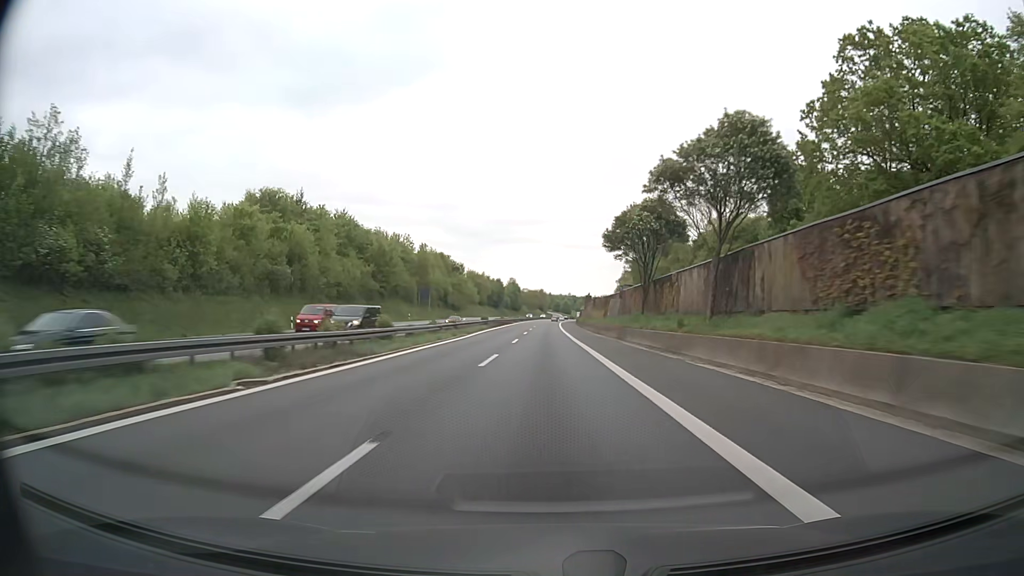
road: motorway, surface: asphalt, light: Day
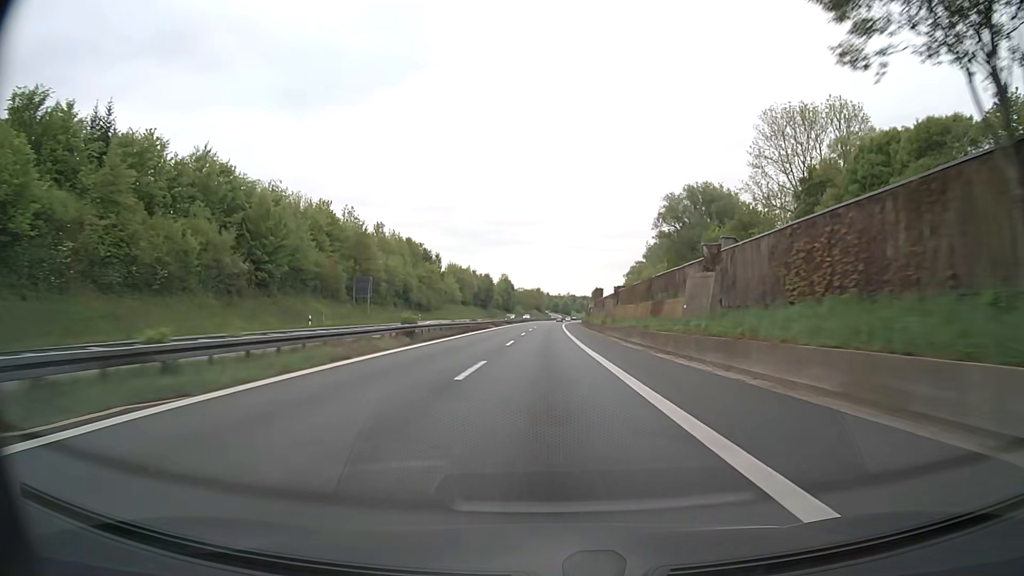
(+0.1, +41.1) m; 0°
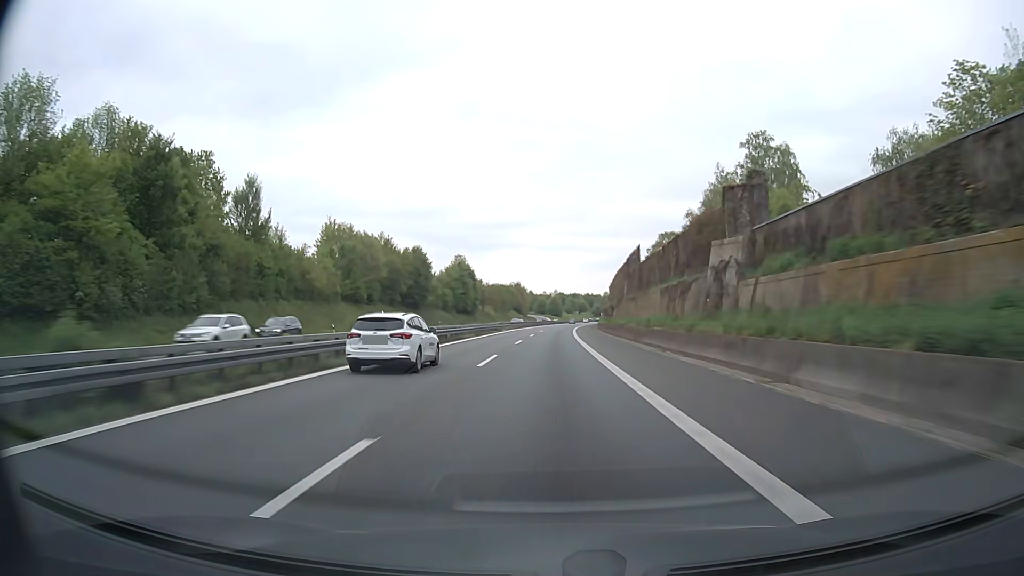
(+0.6, +102.8) m; +1°
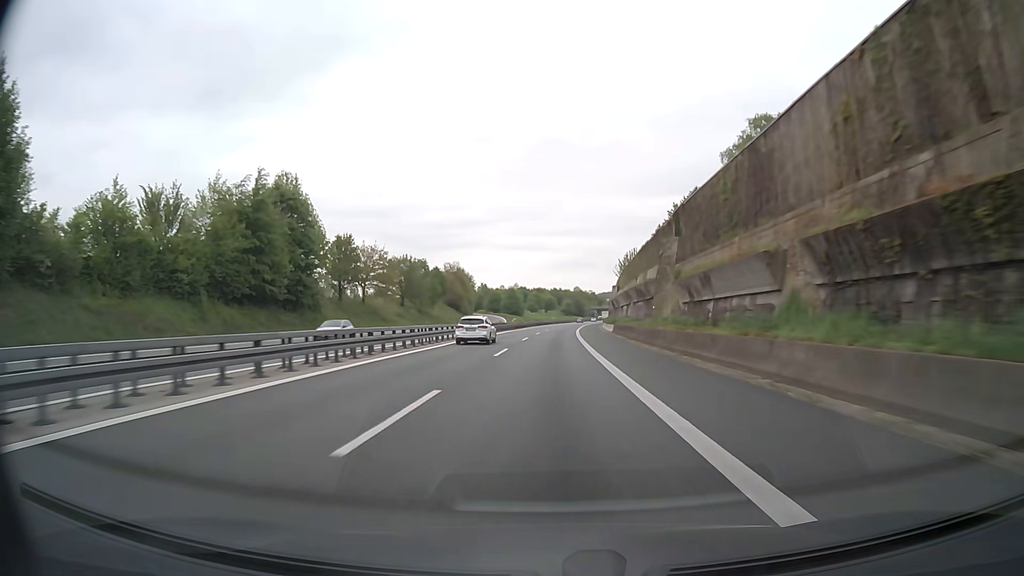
(+3.1, +103.0) m; +3°
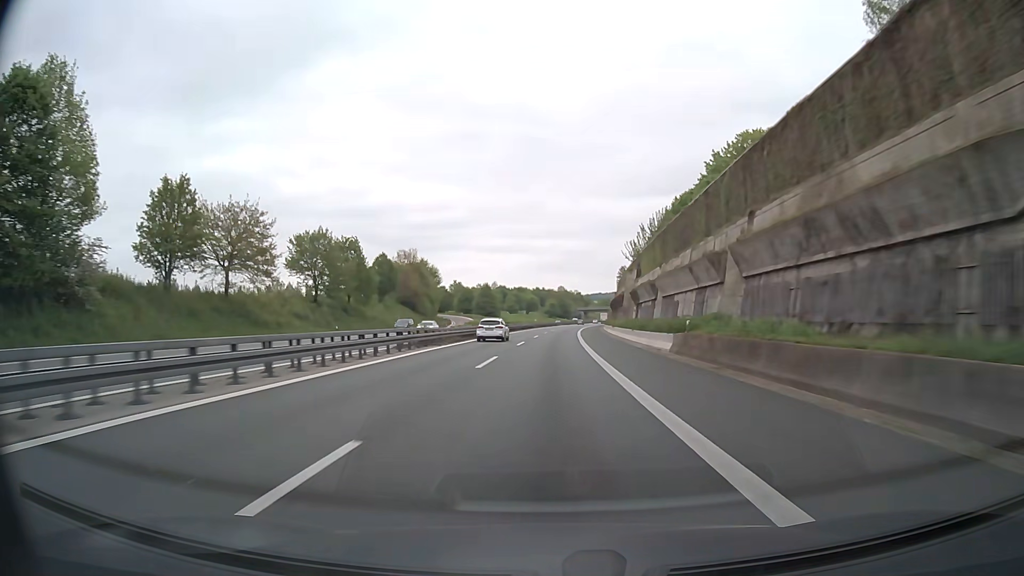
(+0.6, +41.2) m; +2°
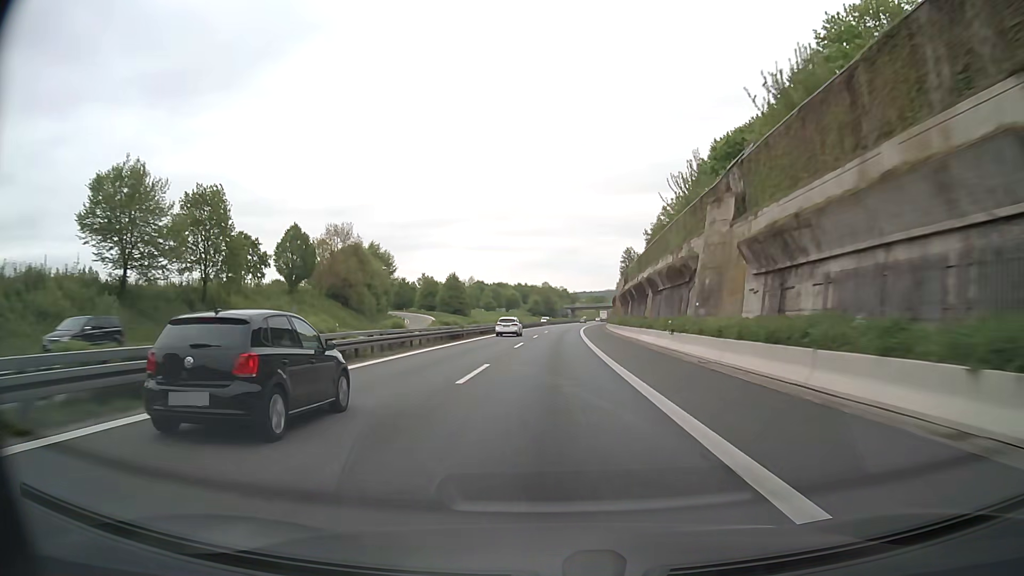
(+0.6, +41.2) m; +2°
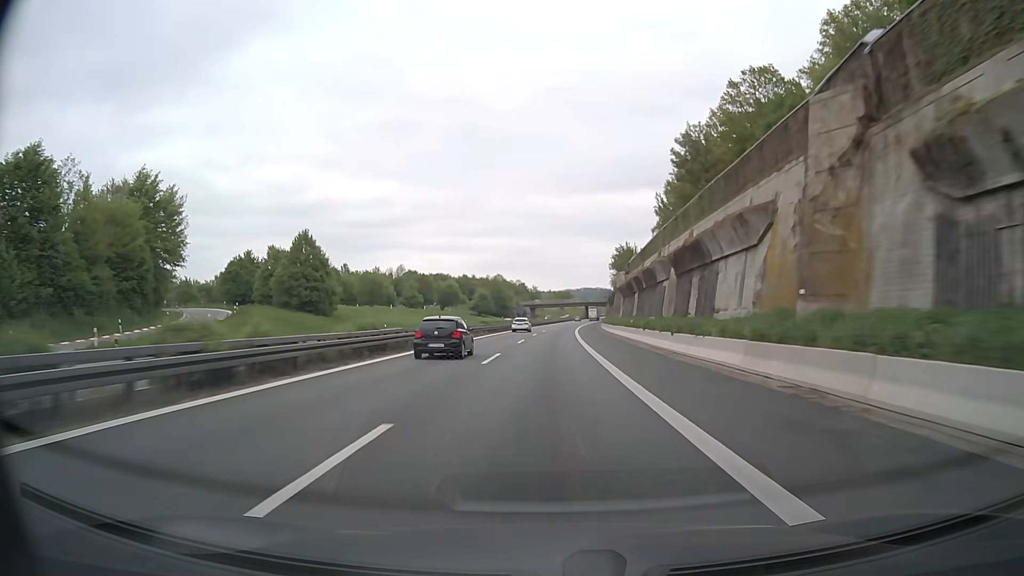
(+2.0, +82.4) m; +3°
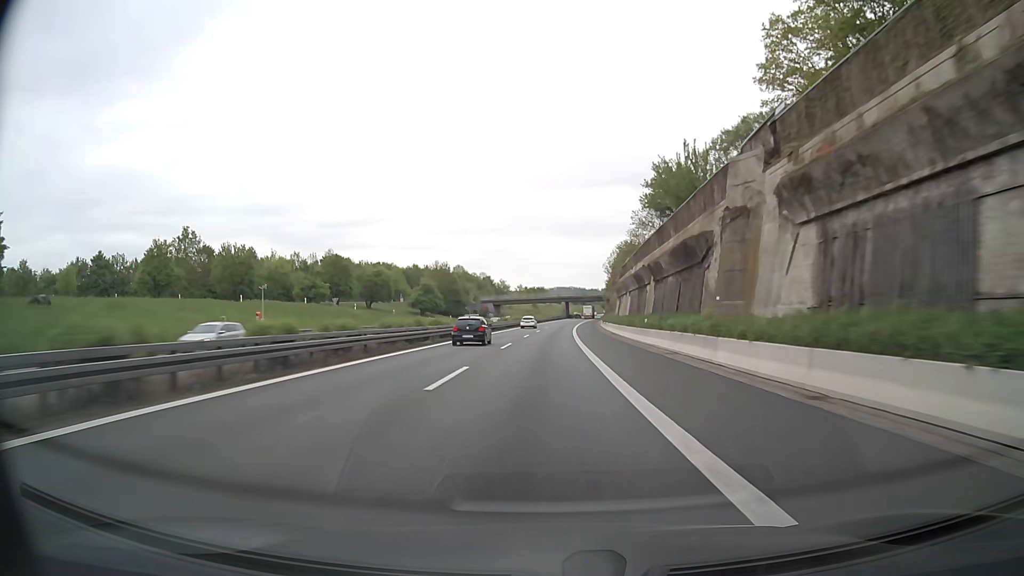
(+1.3, +61.8) m; +2°
(0, +10) (0, +20) (0, +30) (+1, +40) (+1, +50) (+1, +60) (+2, +70) (+2, +80) (+3, +90) (+3, +100) m
